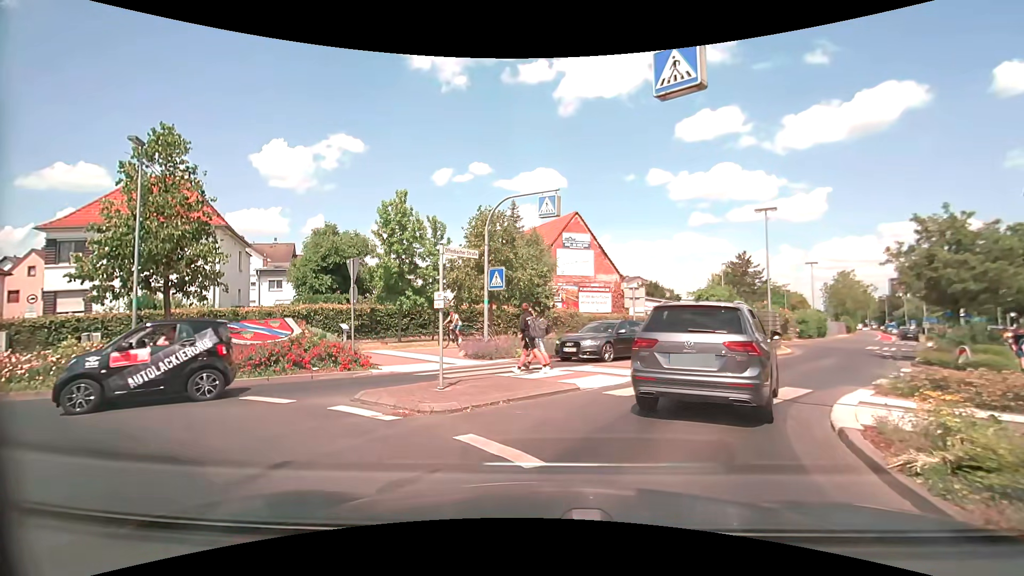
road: secondary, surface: asphalt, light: Day
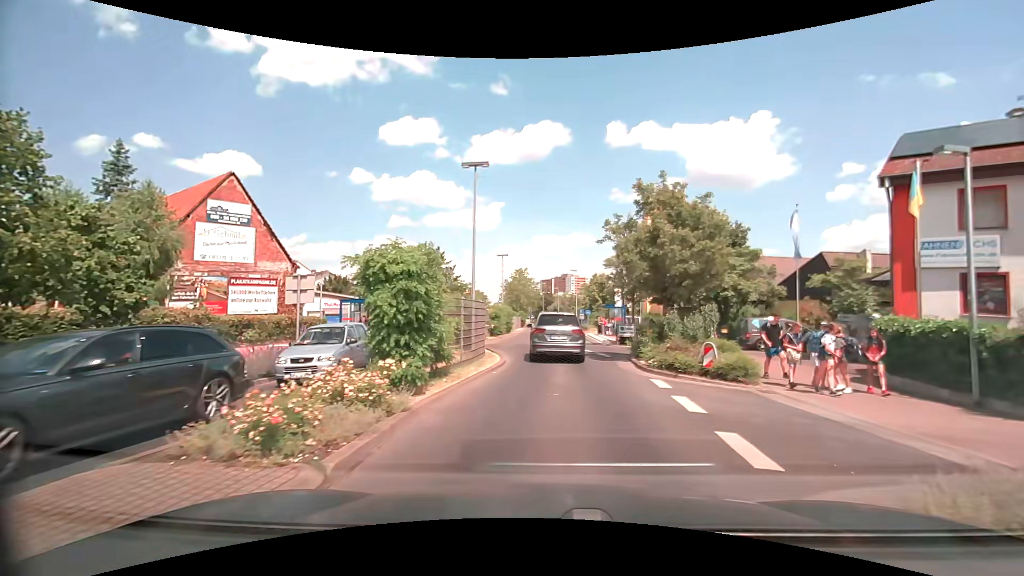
(+2.3, +10.6) m; +33°
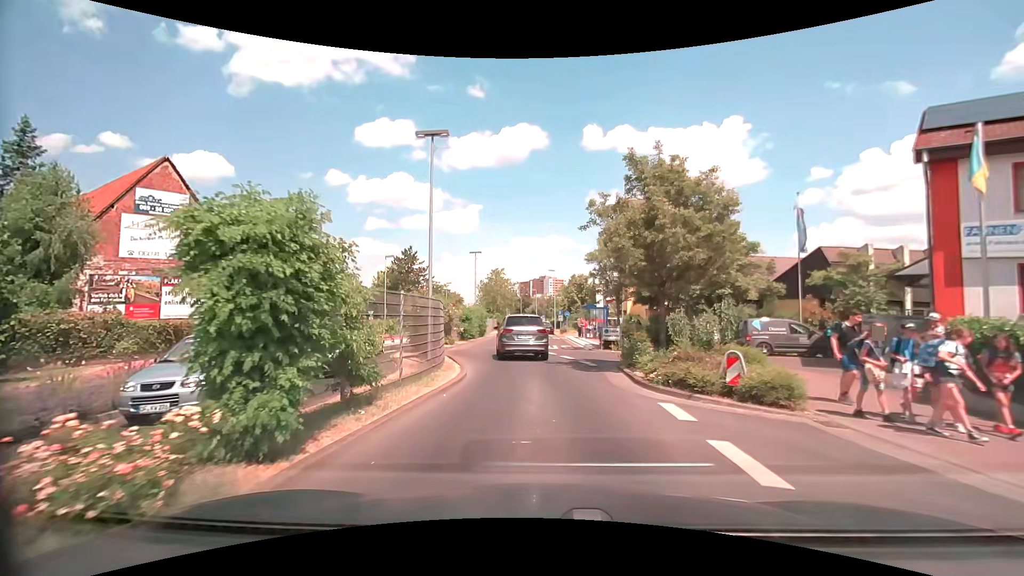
(+0.1, +3.6) m; +2°
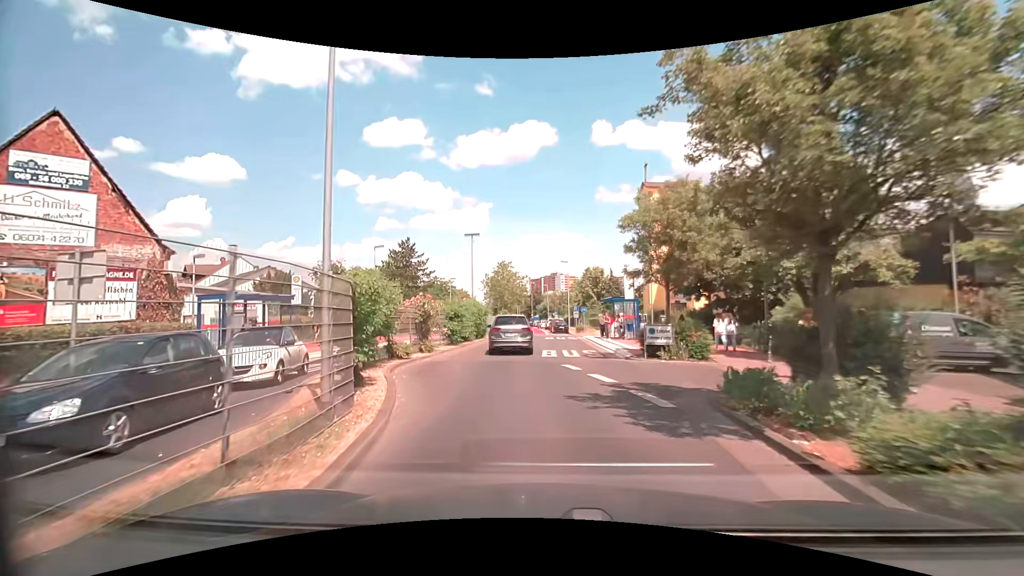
(0.0, +8.6) m; -1°
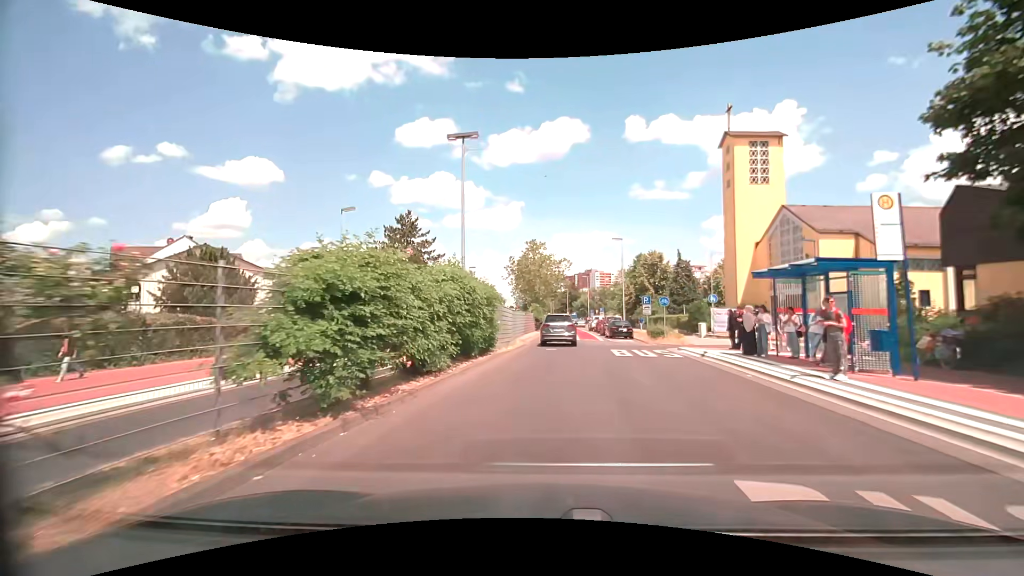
(-1.2, +19.2) m; -4°
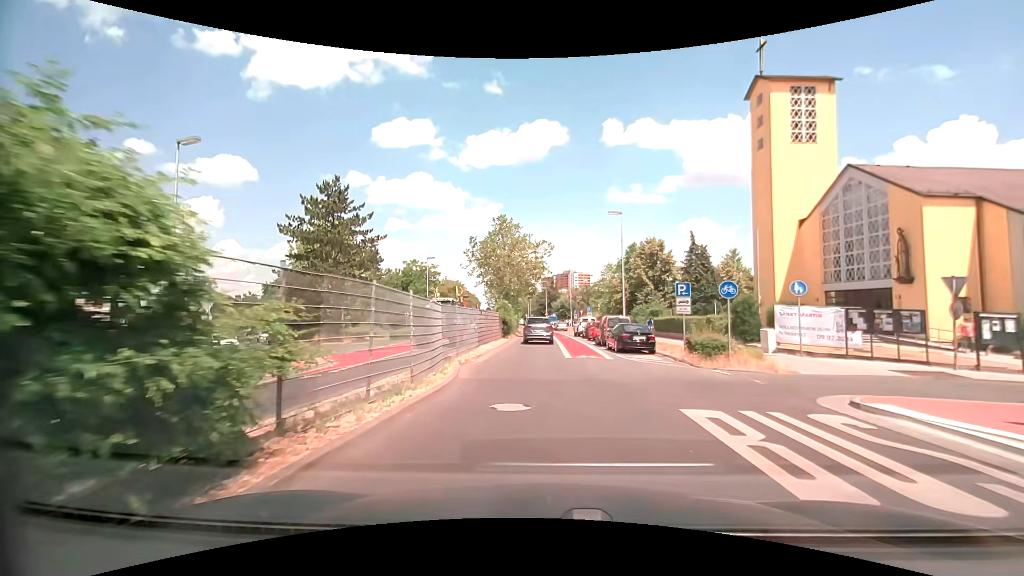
(+0.5, +14.8) m; +3°
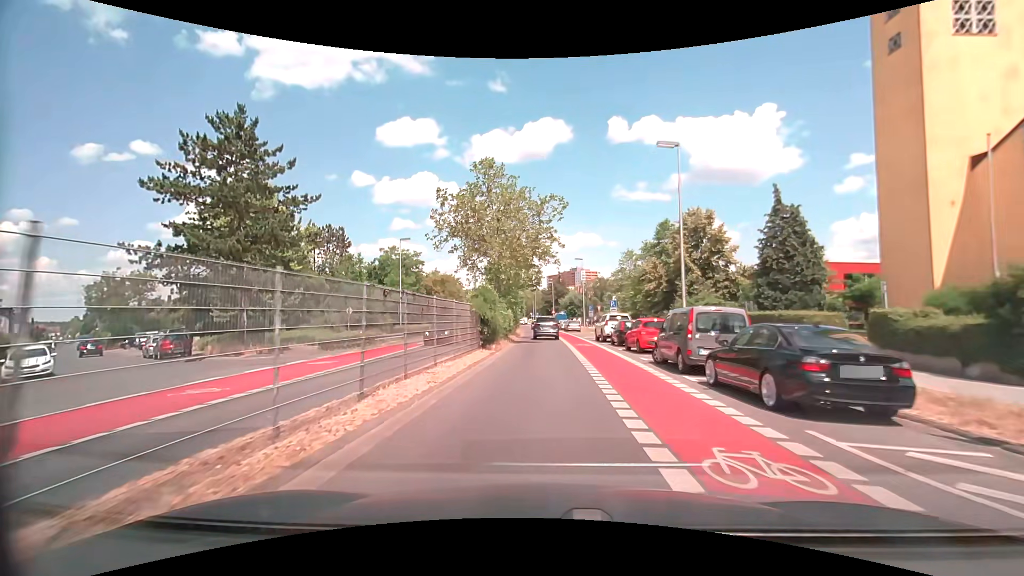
(-0.1, +15.3) m; -1°
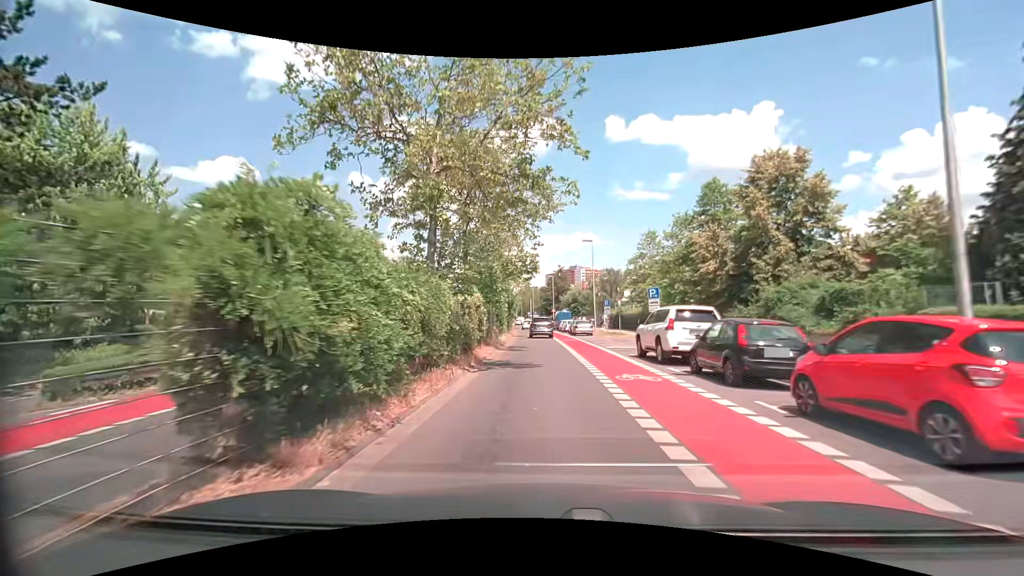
(+0.1, +16.1) m; 0°
